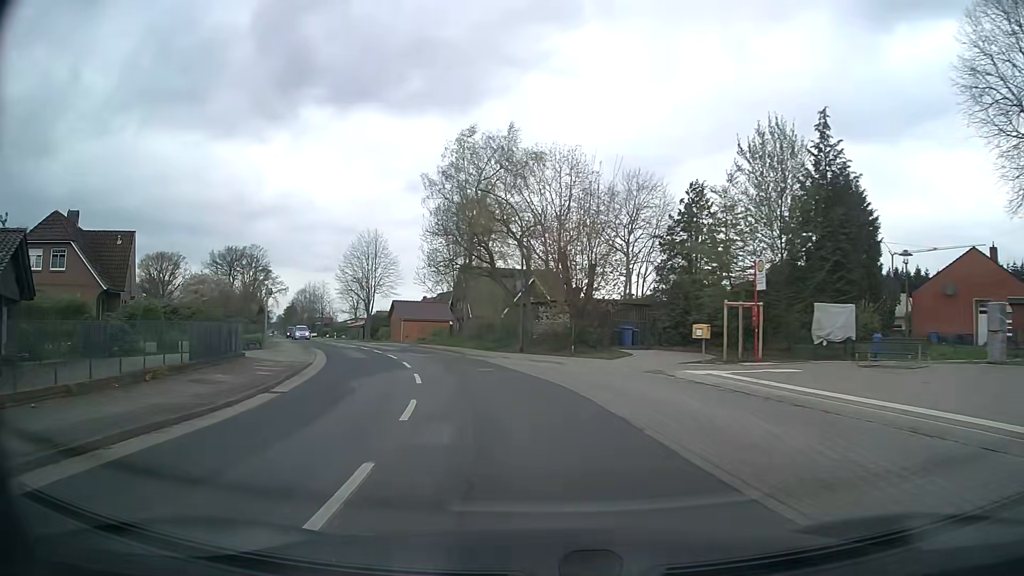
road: secondary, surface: asphalt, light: Day
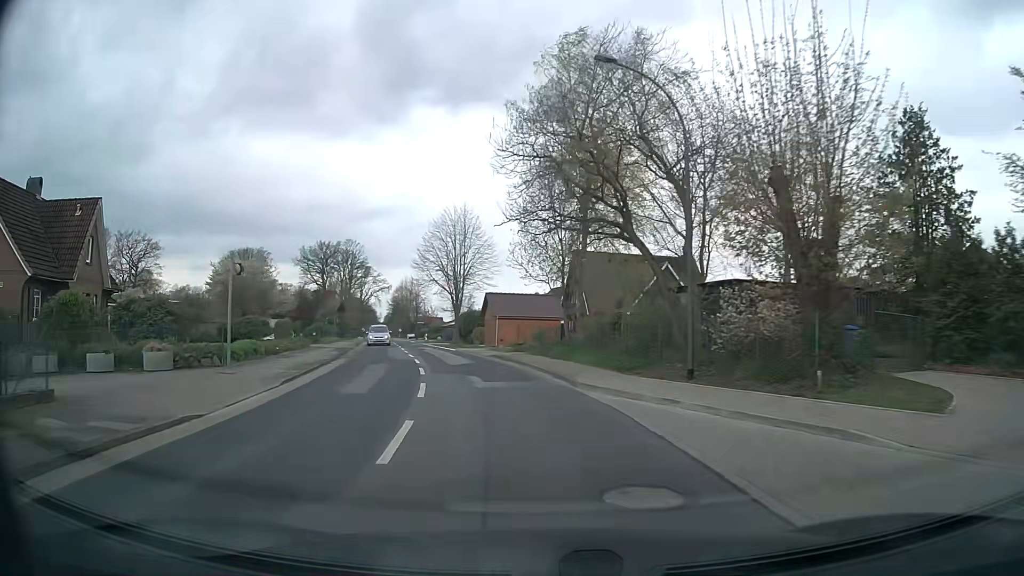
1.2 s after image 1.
(-1.4, +15.4) m; -11°
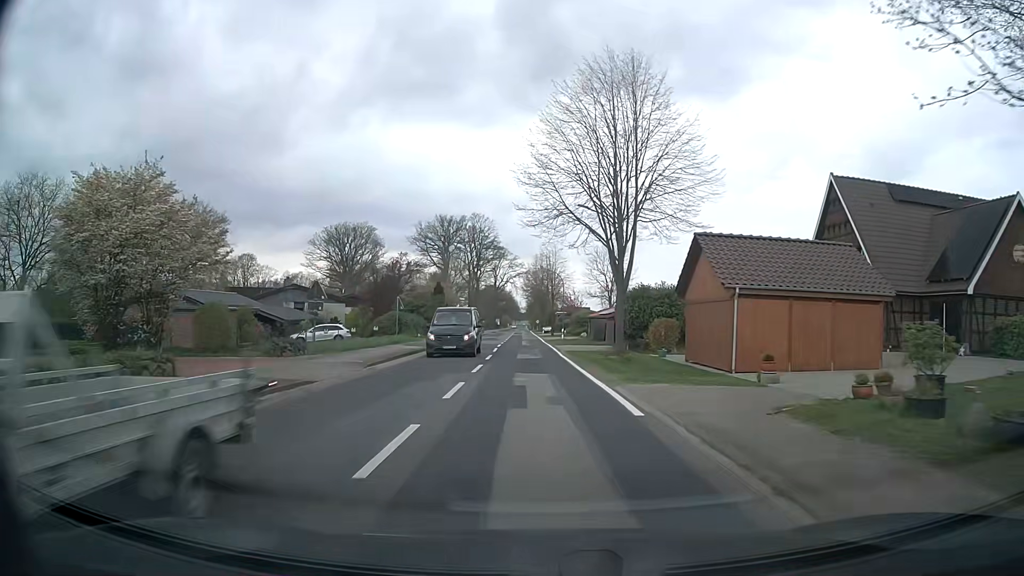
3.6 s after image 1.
(-4.0, +31.0) m; -12°
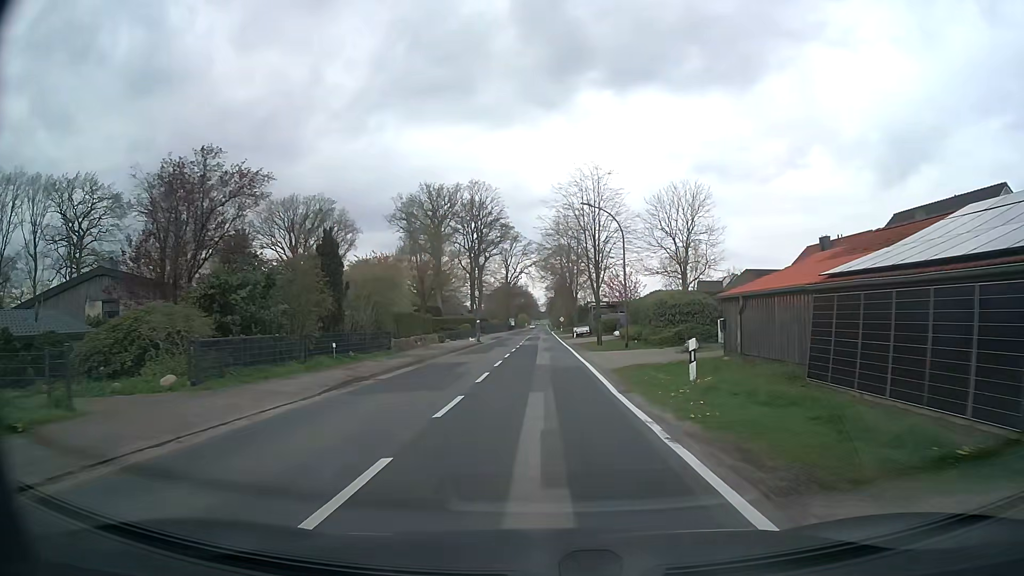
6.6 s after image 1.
(-1.1, +39.5) m; -2°
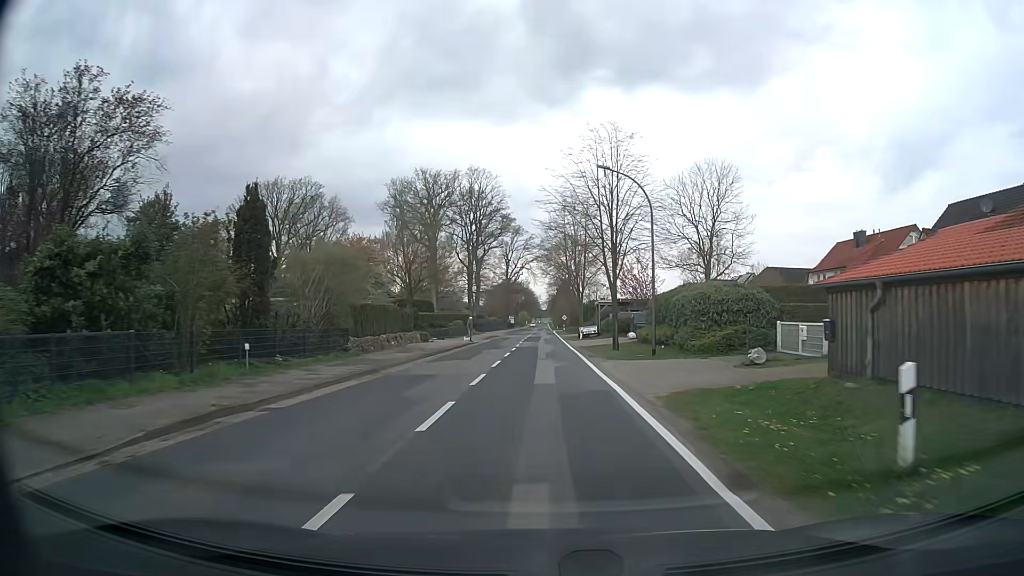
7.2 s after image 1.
(0.0, +7.9) m; 0°
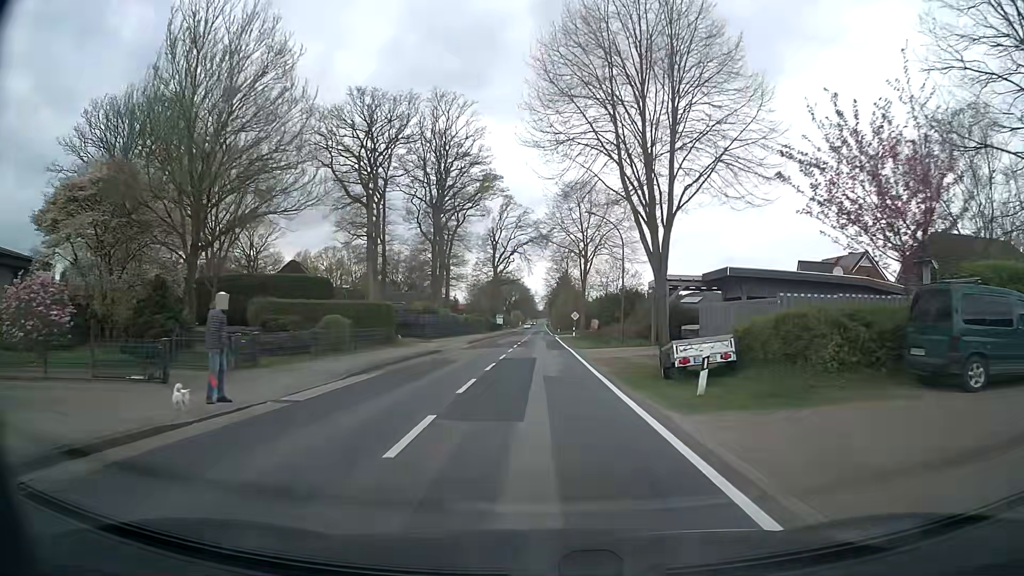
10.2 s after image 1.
(-0.3, +39.2) m; 0°
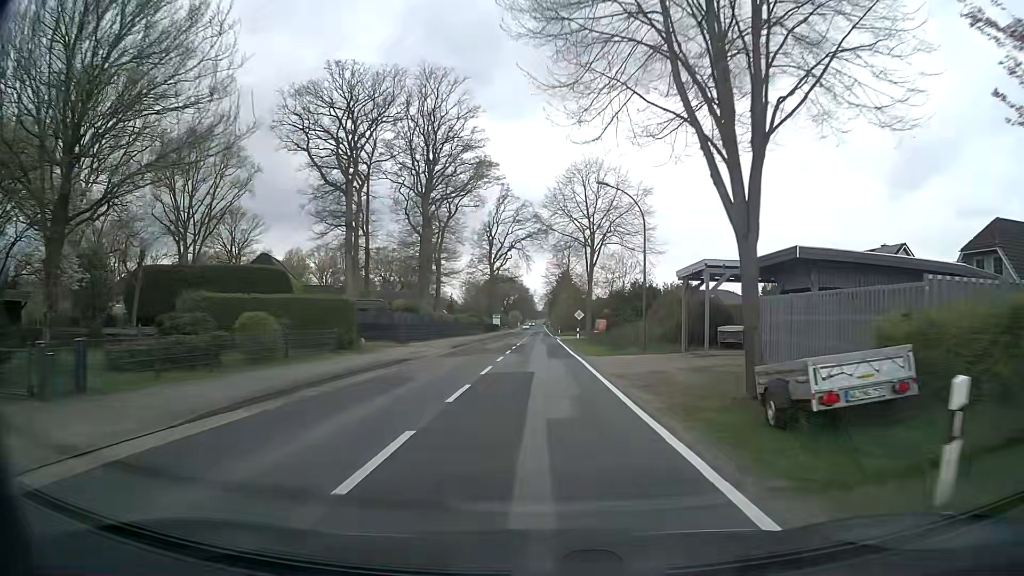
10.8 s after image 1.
(0.0, +7.8) m; 0°
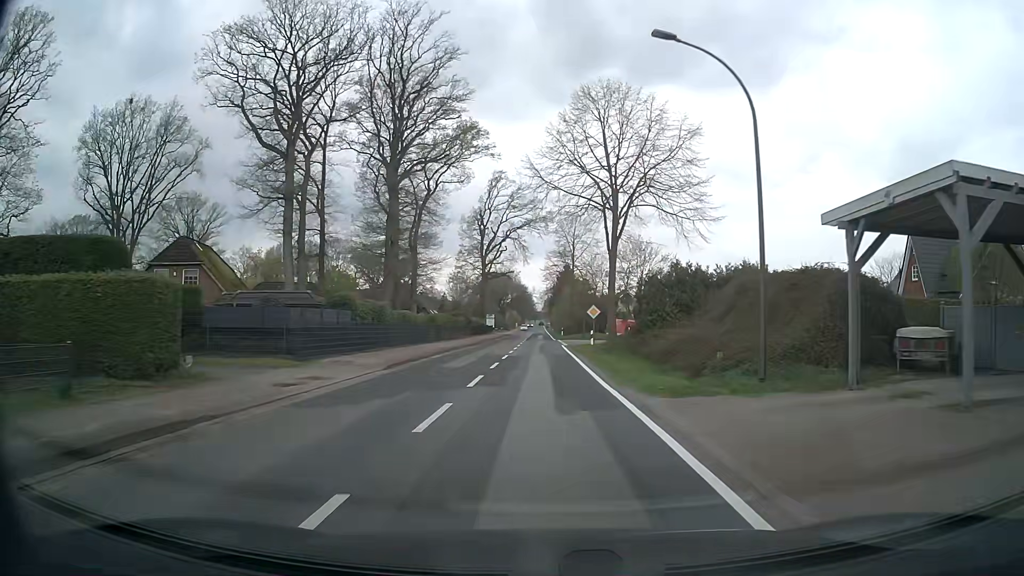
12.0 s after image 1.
(0.0, +15.6) m; 0°
(0, +10) (0, +20) (0, +30) (0, +40) (0, +50) (0, +60) (0, +70) (0, +80) (0, +90) (0, +100) m
